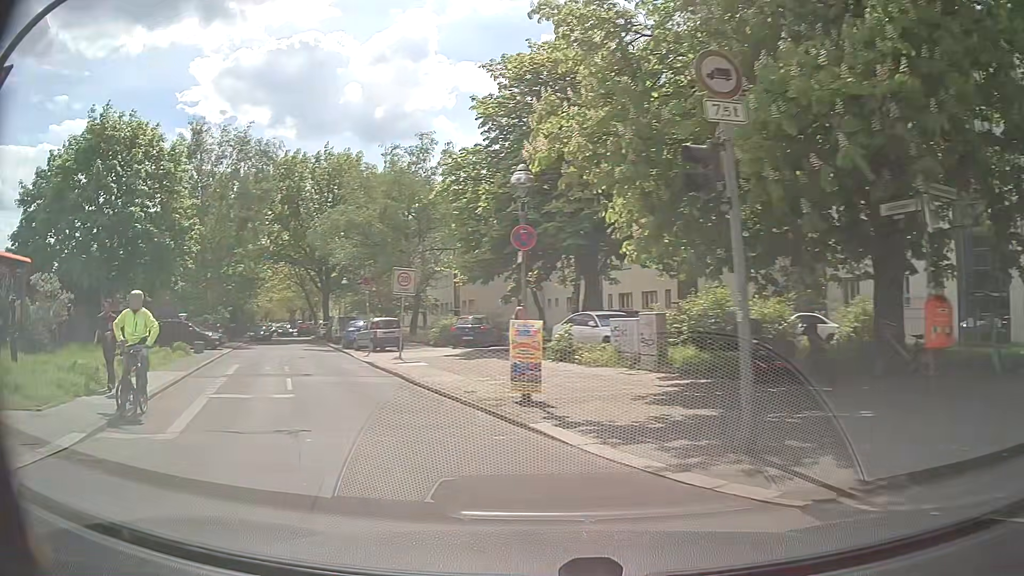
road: residential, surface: concrete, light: Day
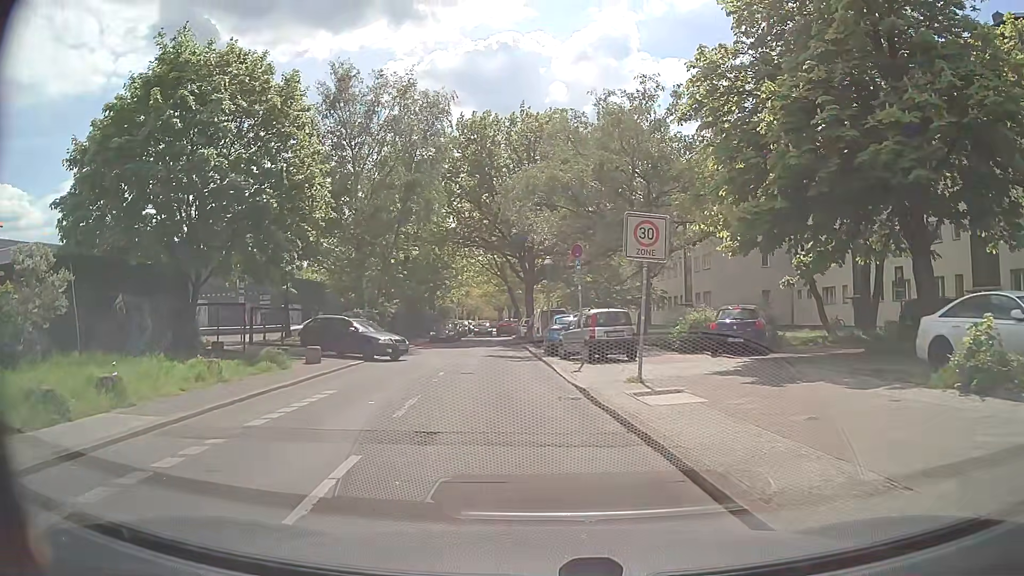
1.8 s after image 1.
(-2.3, +11.0) m; -19°
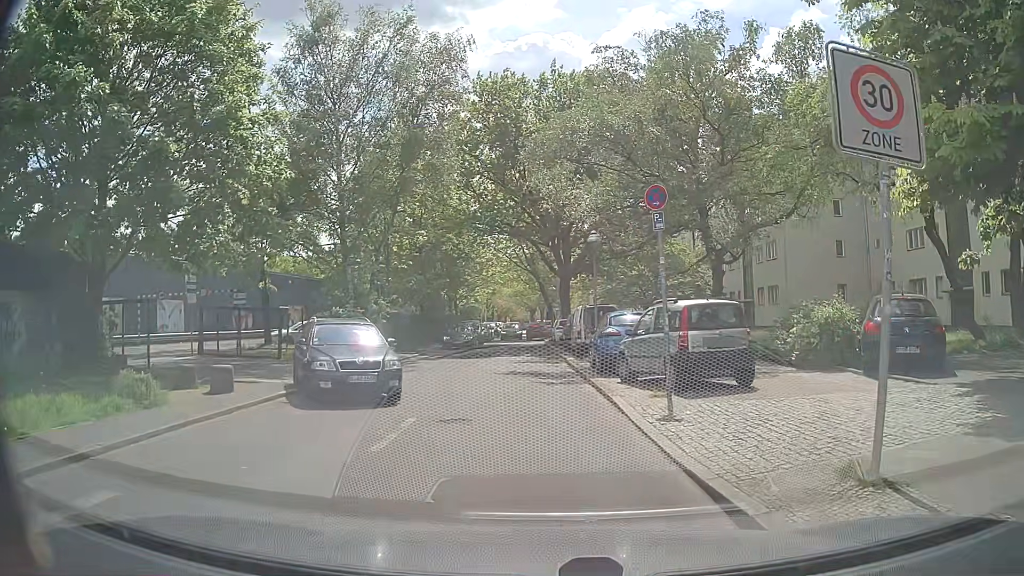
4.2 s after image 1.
(-0.1, +8.2) m; -2°
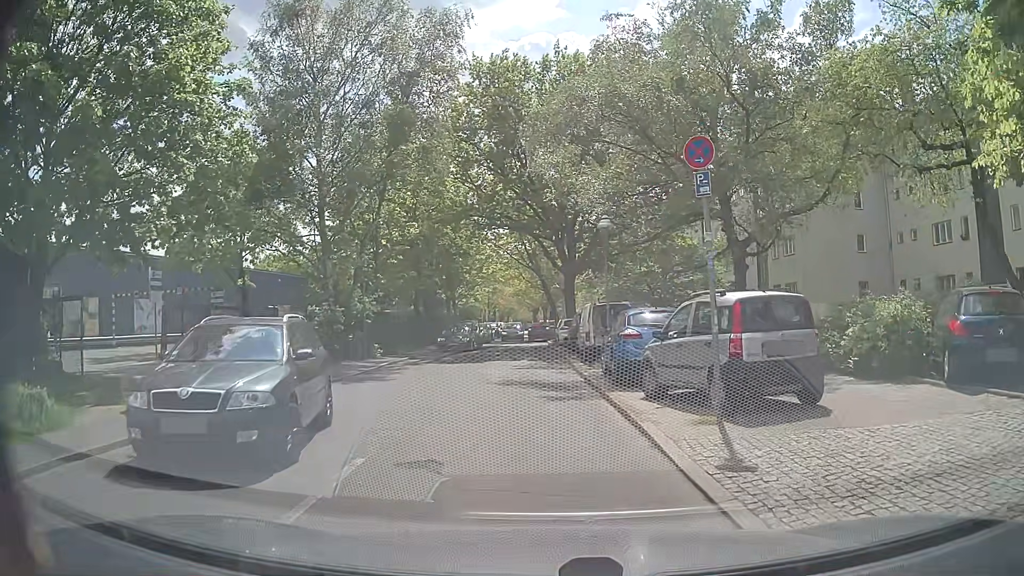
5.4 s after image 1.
(0.0, +3.0) m; -2°
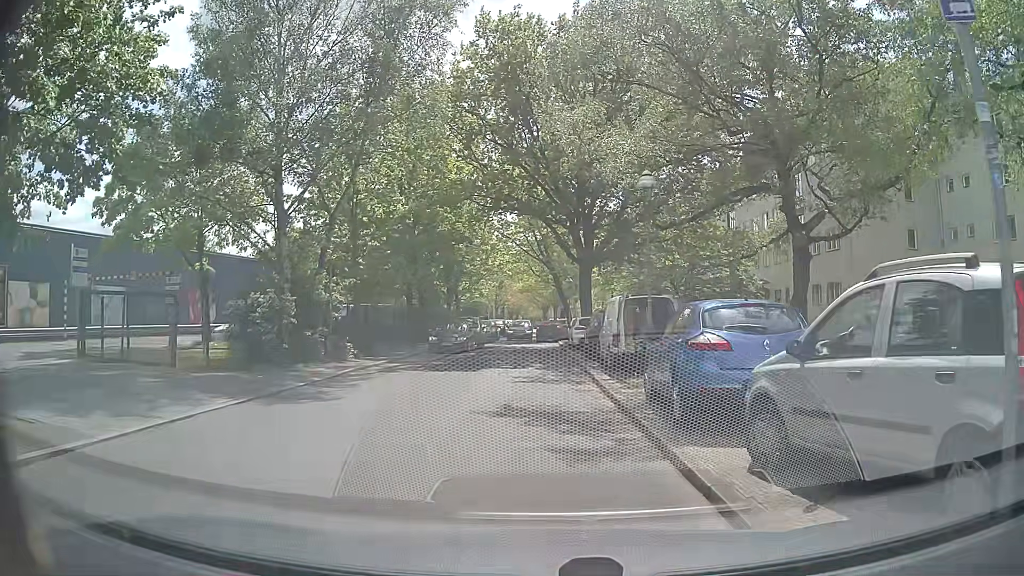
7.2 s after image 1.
(+0.2, +5.3) m; +1°
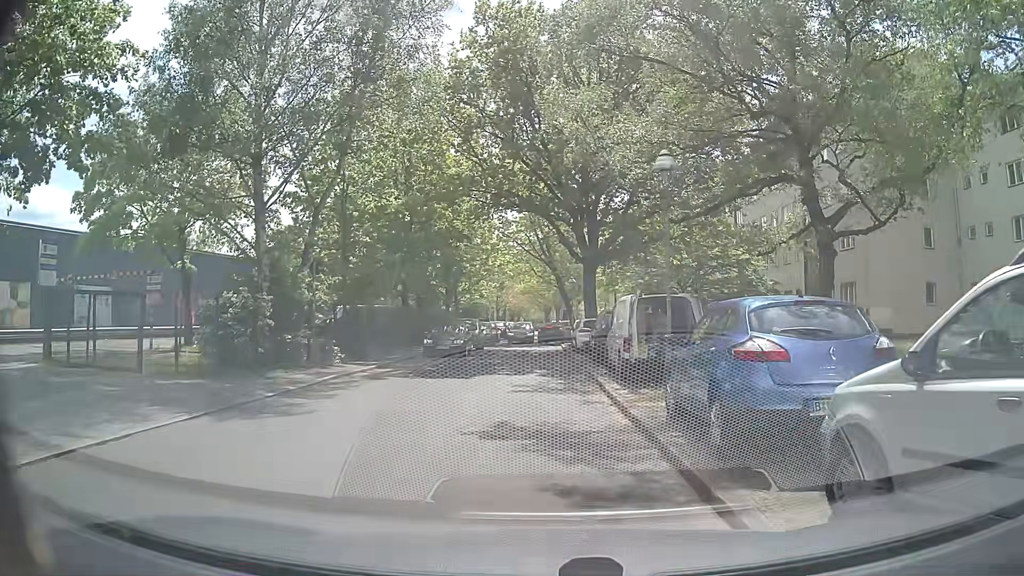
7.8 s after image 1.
(0.0, +1.7) m; +1°
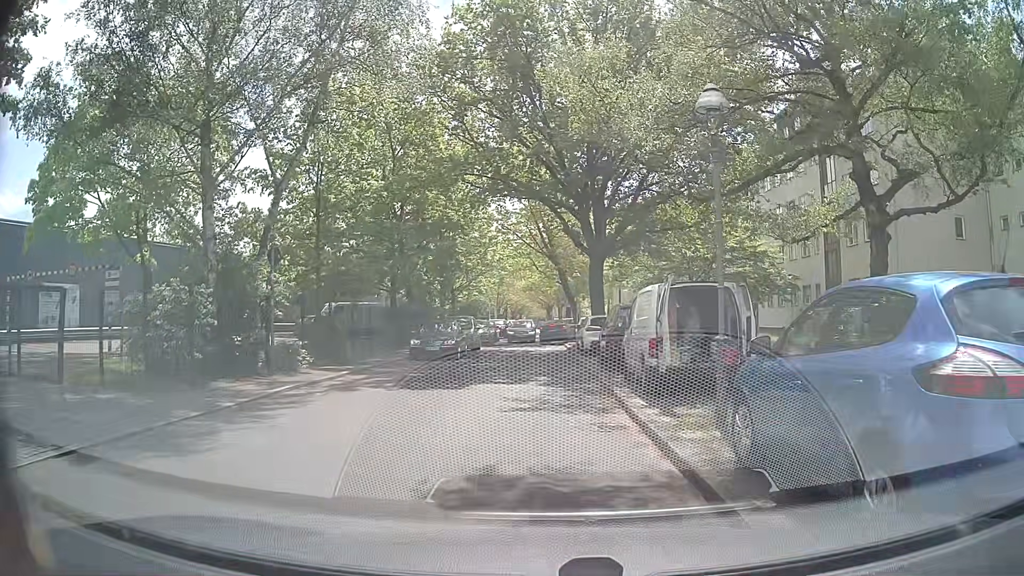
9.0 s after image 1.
(0.0, +3.1) m; -1°
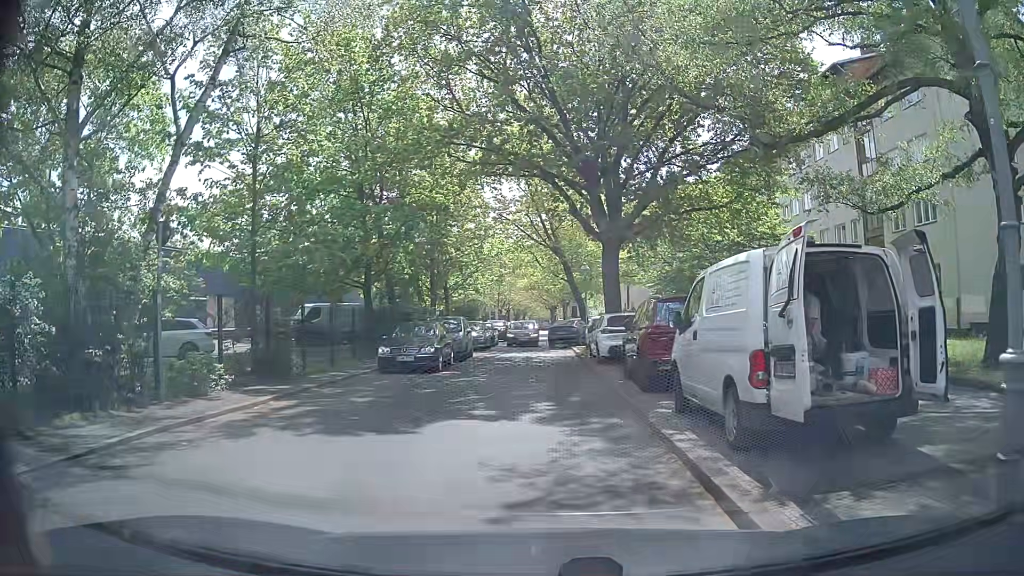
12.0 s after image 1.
(+0.1, +5.0) m; +2°
